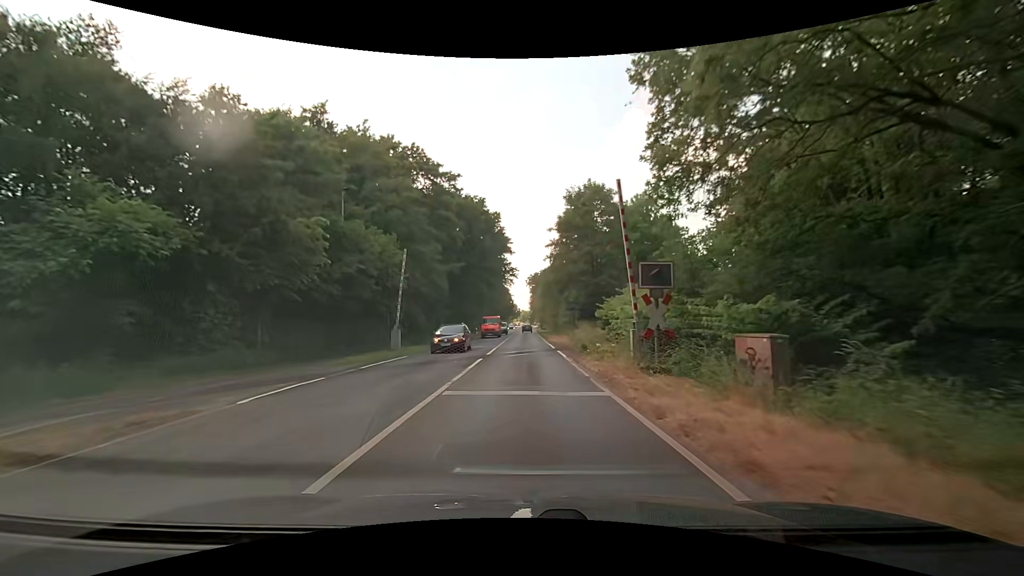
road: secondary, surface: asphalt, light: Day
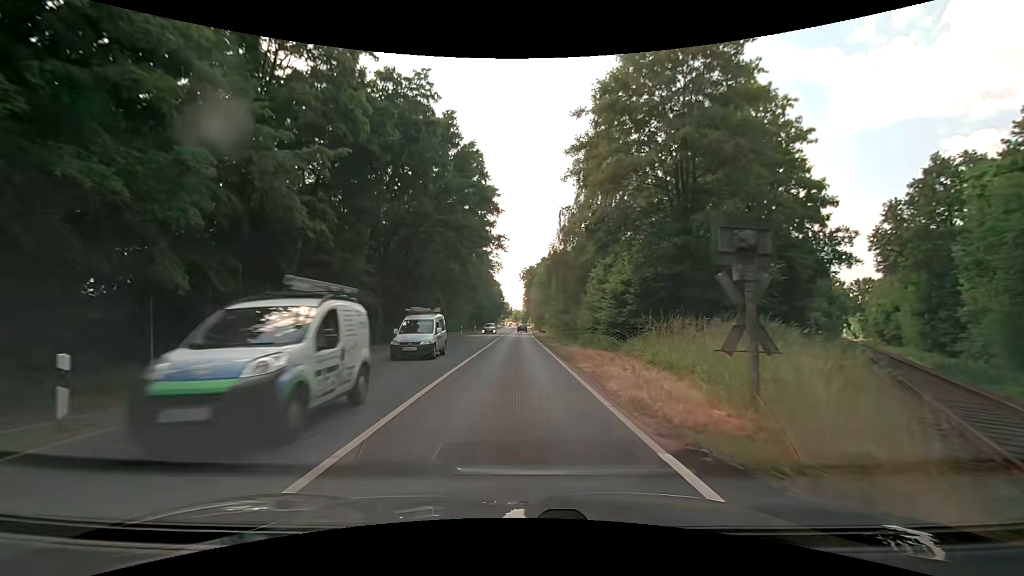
(+0.3, +29.1) m; +1°
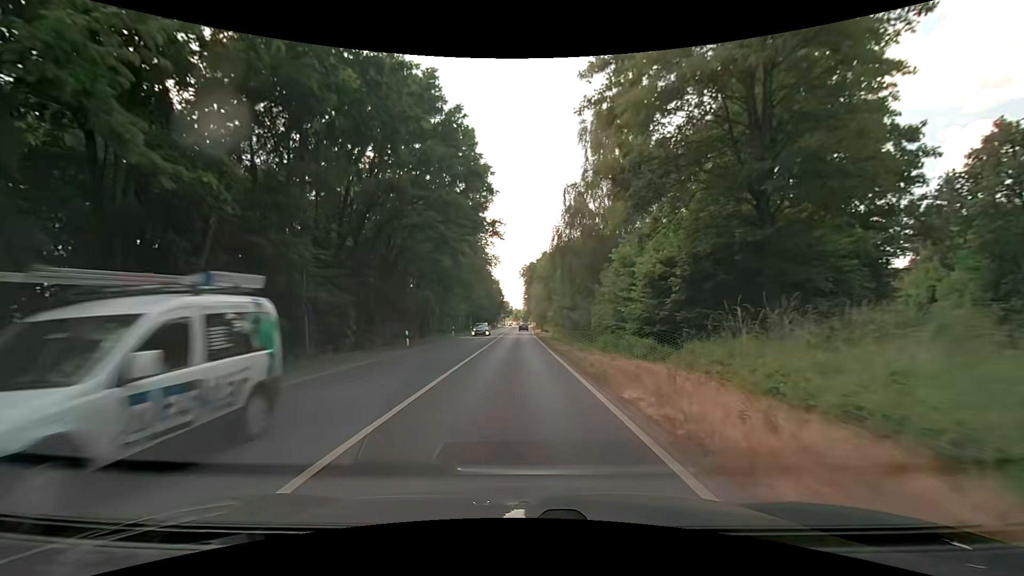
(+0.1, +7.3) m; +1°
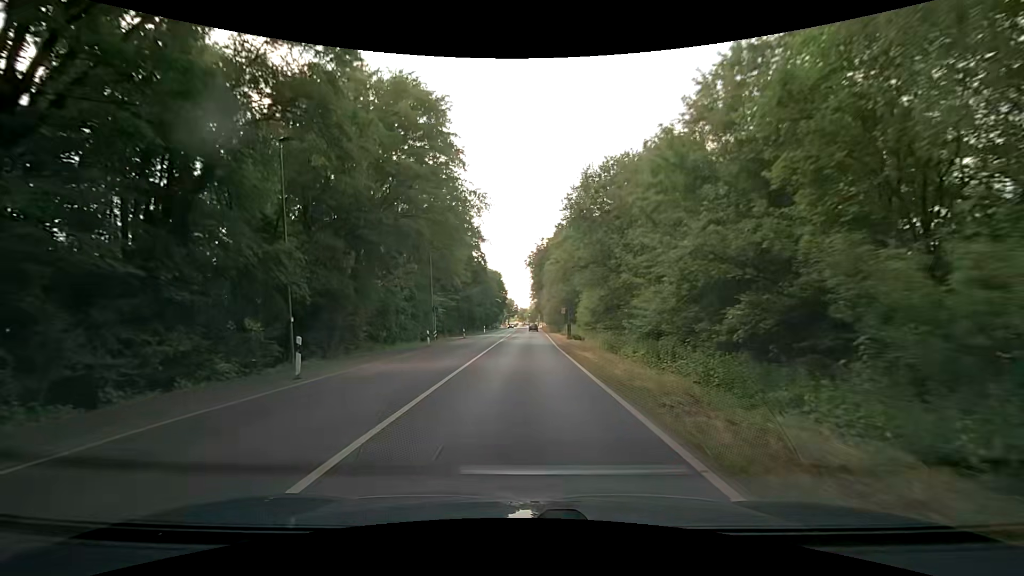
(-0.5, +35.6) m; -2°
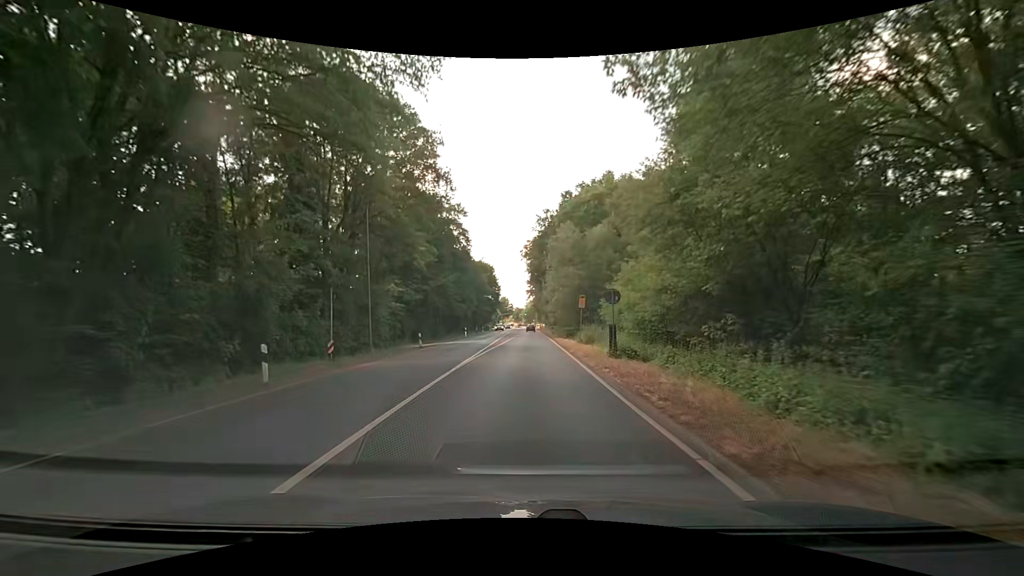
(+0.3, +21.1) m; +2°
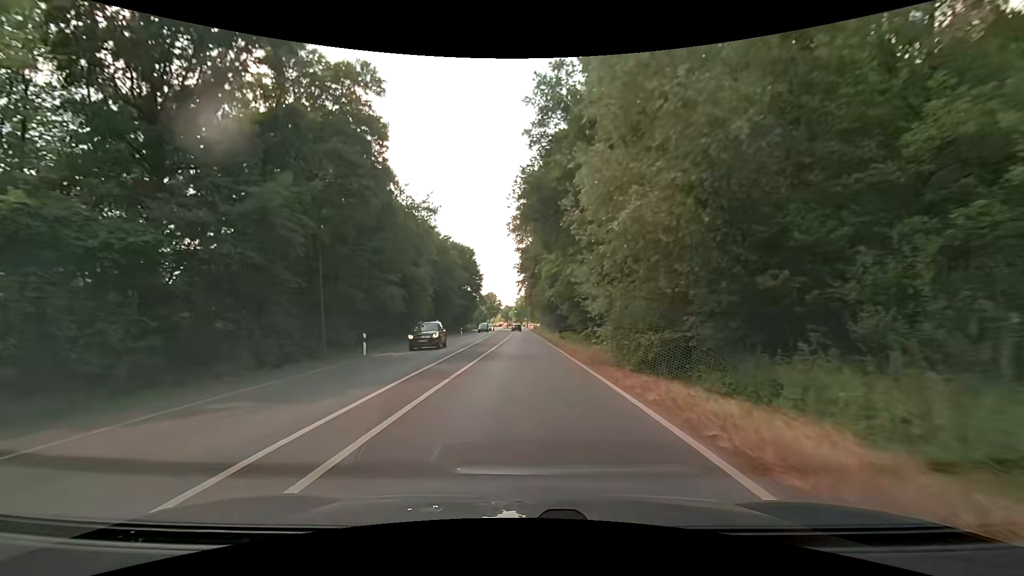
(-0.4, +36.0) m; 0°
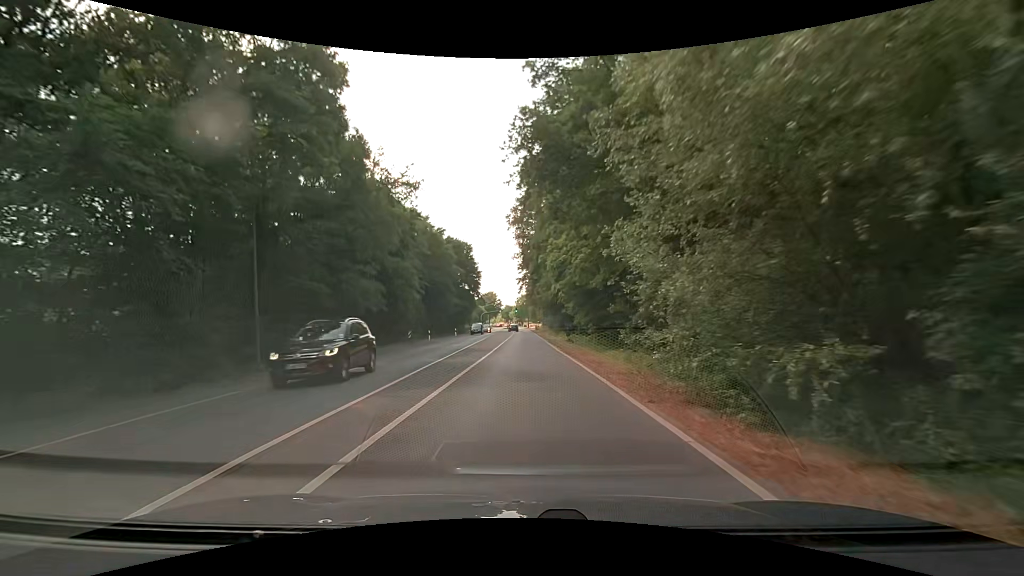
(0.0, +7.3) m; 0°
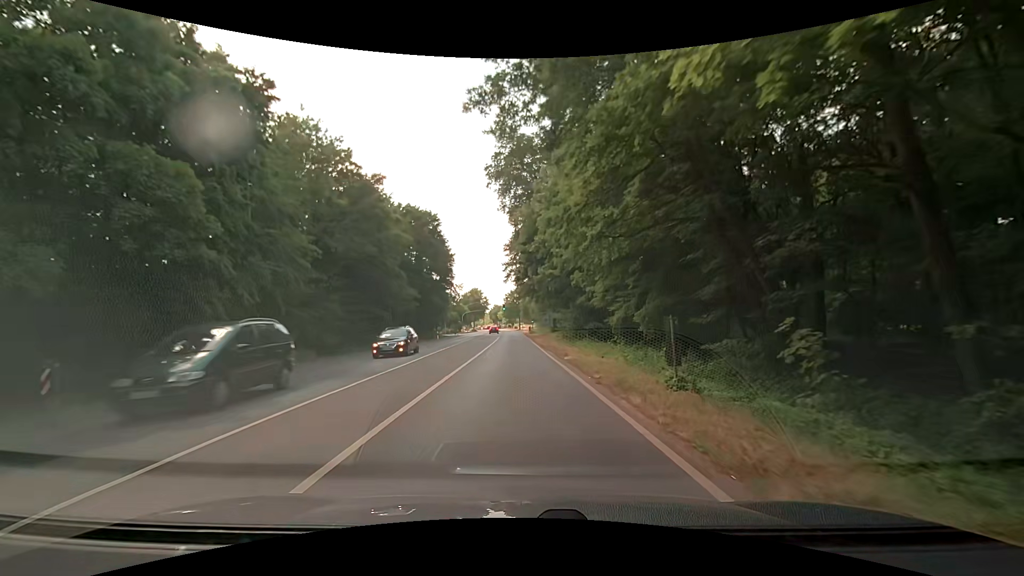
(+0.1, +29.4) m; +1°
(0, +10) (0, +20) (0, +30) (0, +40) (-1, +50) (-2, +60) (-3, +70) (-4, +80) (-5, +90) (-6, +100) m
